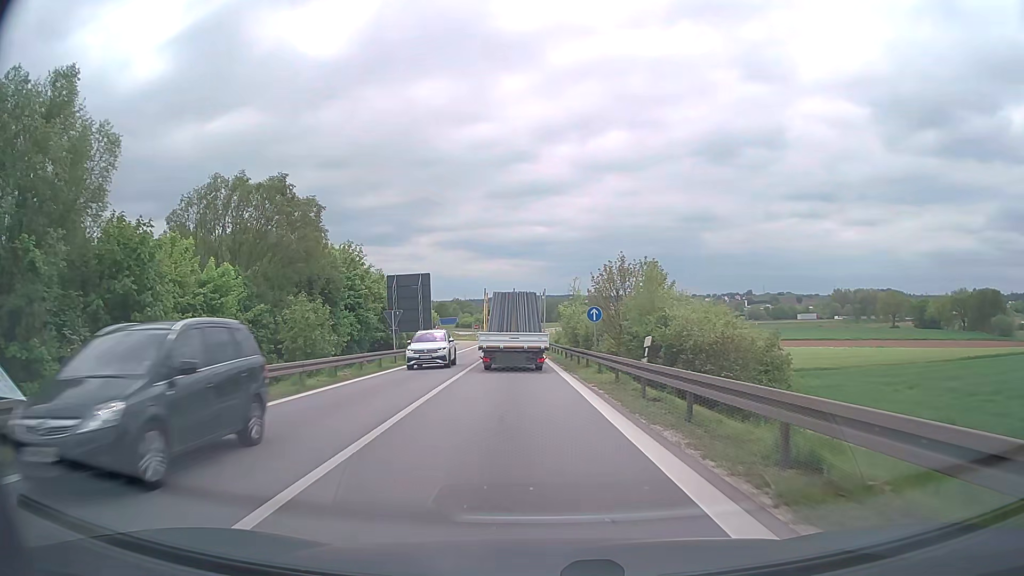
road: motorway_link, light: Day
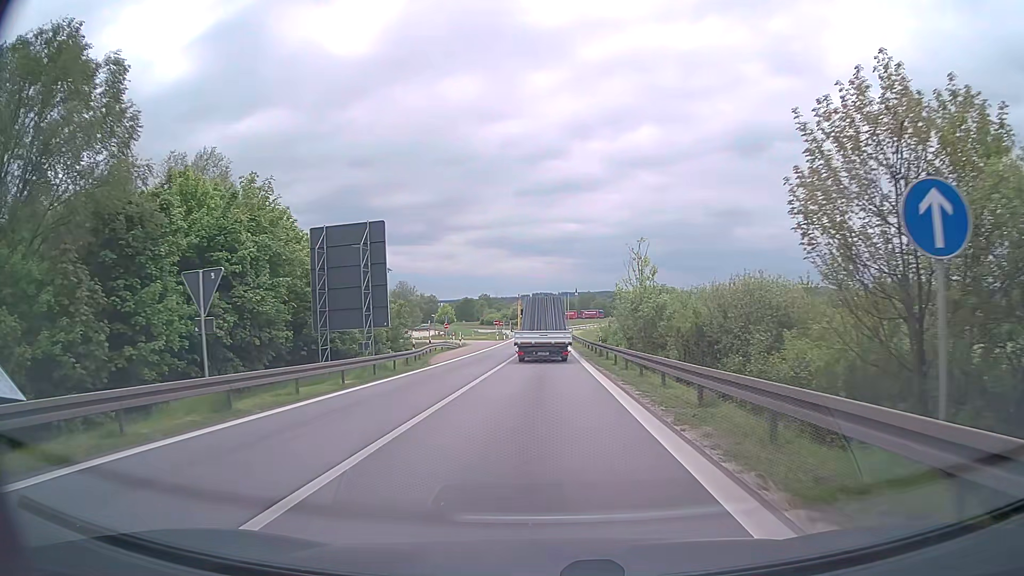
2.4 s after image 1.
(-0.9, +27.1) m; -3°
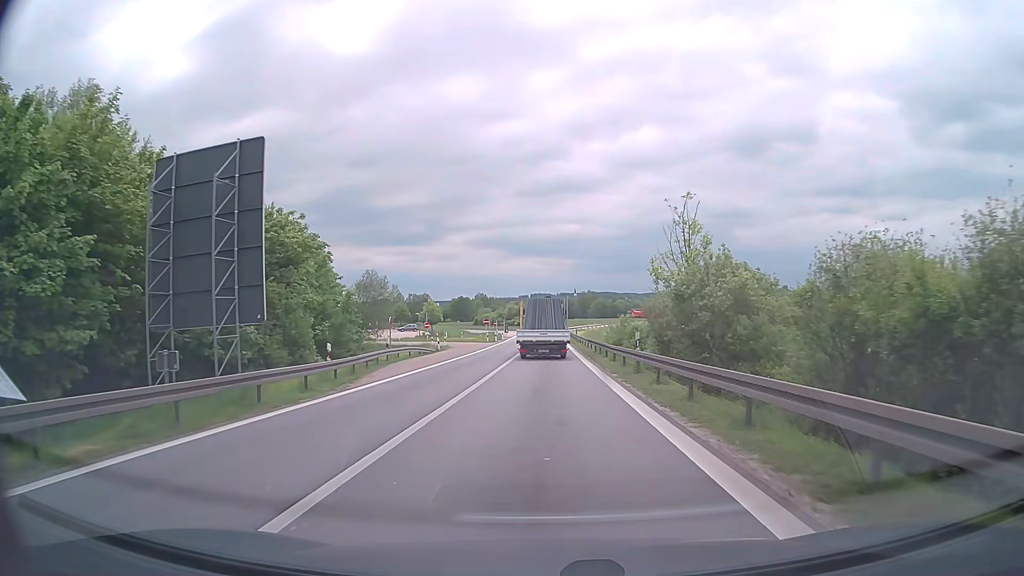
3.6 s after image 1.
(-0.1, +14.5) m; 0°
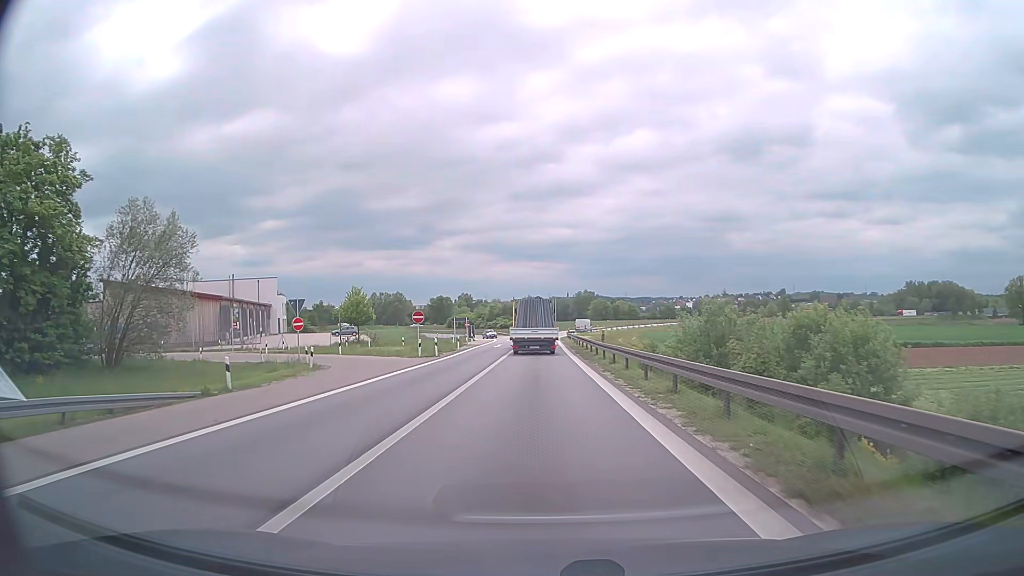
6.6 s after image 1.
(+0.4, +39.8) m; +1°
